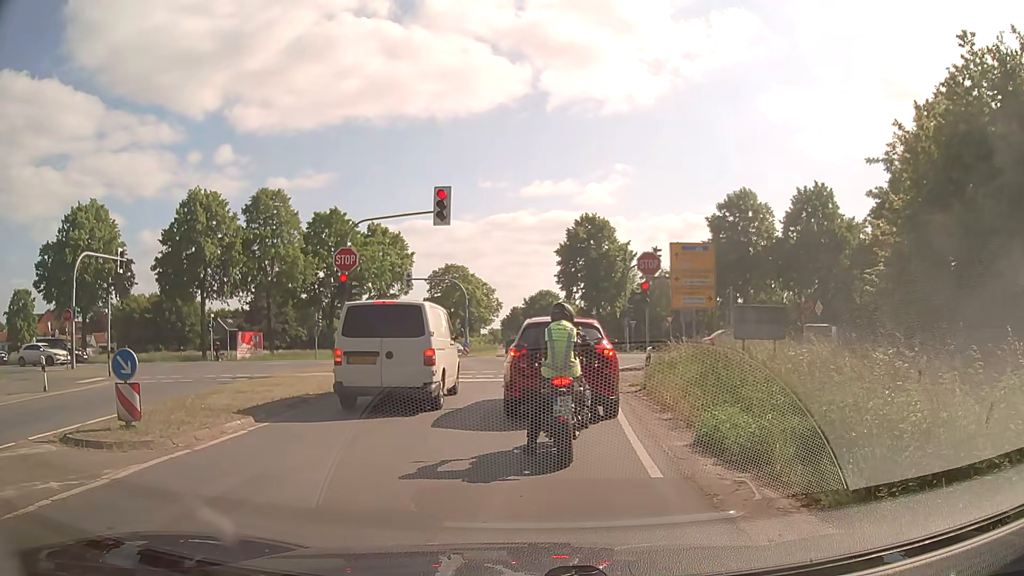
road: secondary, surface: asphalt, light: Day
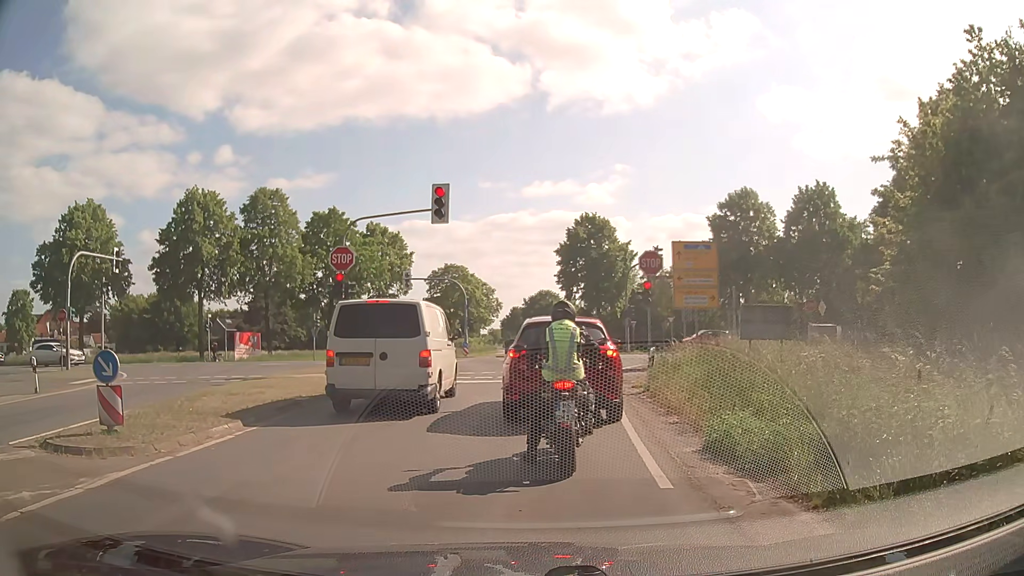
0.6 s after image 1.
(0.0, +0.5) m; 0°
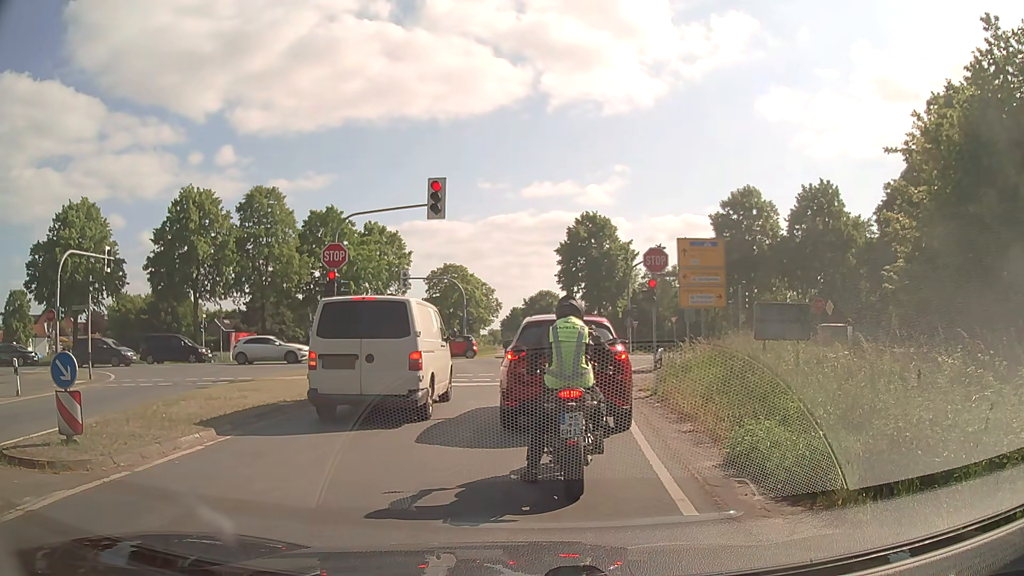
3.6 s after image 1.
(0.0, +1.0) m; 0°
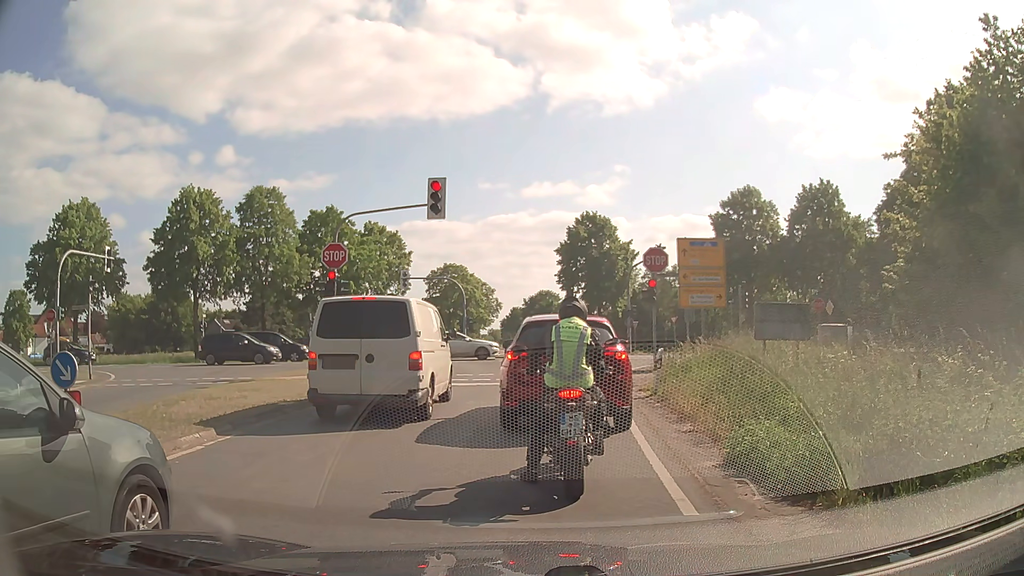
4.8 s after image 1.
(0.0, 0.0) m; 0°
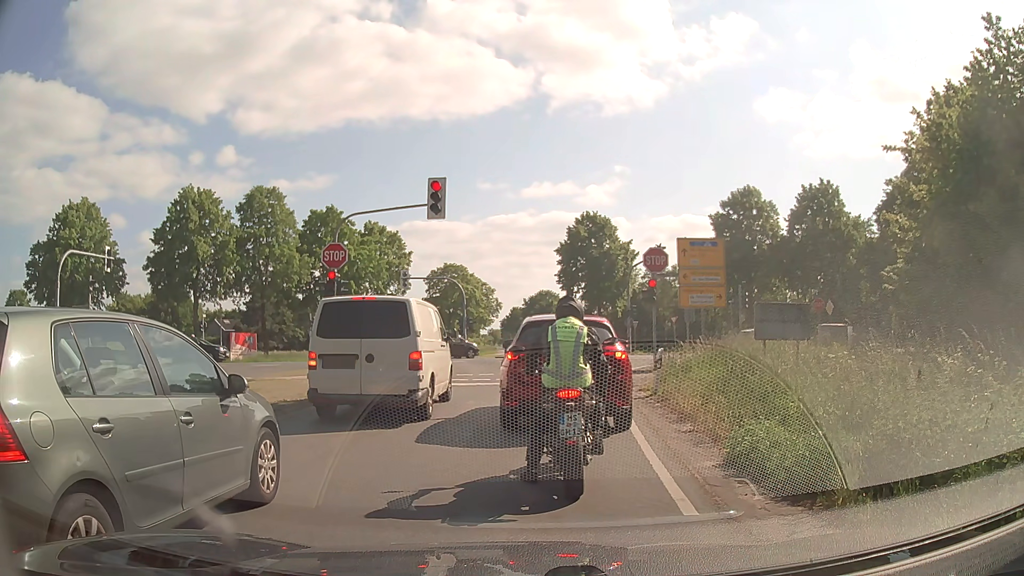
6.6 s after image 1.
(0.0, 0.0) m; 0°
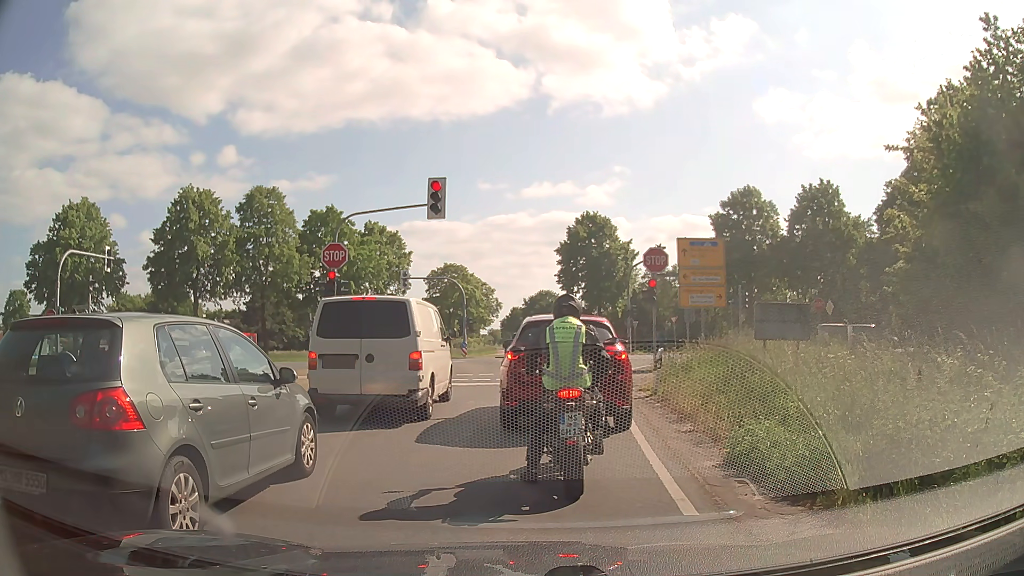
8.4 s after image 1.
(0.0, 0.0) m; 0°
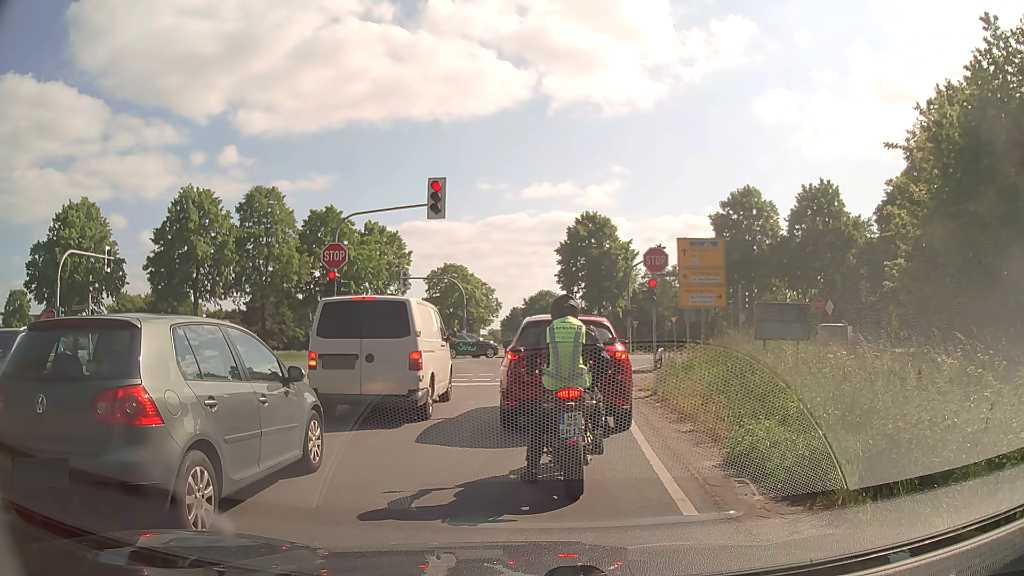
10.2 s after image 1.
(0.0, 0.0) m; 0°
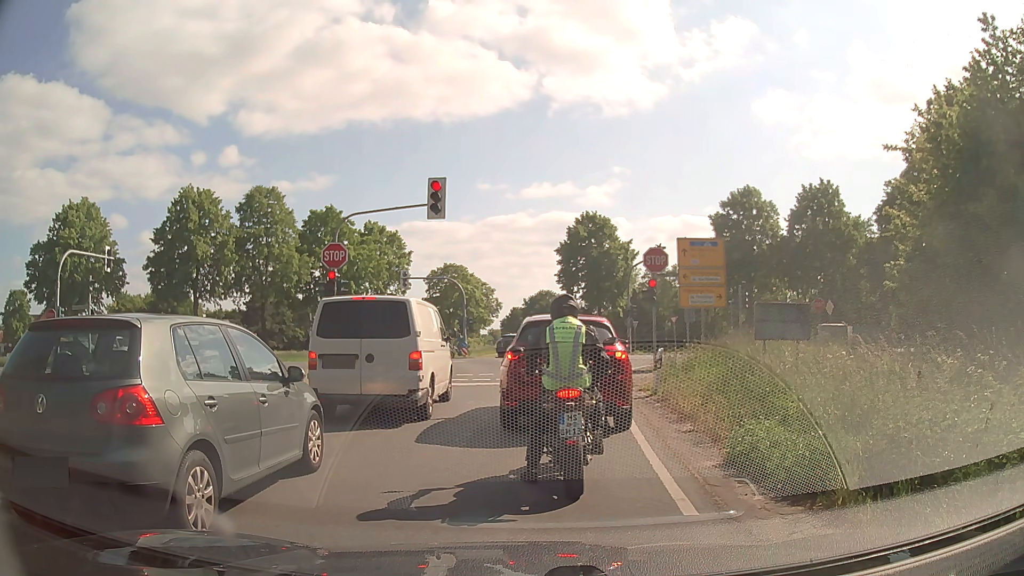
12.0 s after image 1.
(0.0, 0.0) m; 0°
(0, +10) (+1, +20) (+2, +30) (+2, +40) (+2, +50) (+2, +60) (+2, +70) (+3, +80) (+3, +90) (+4, +100) m
